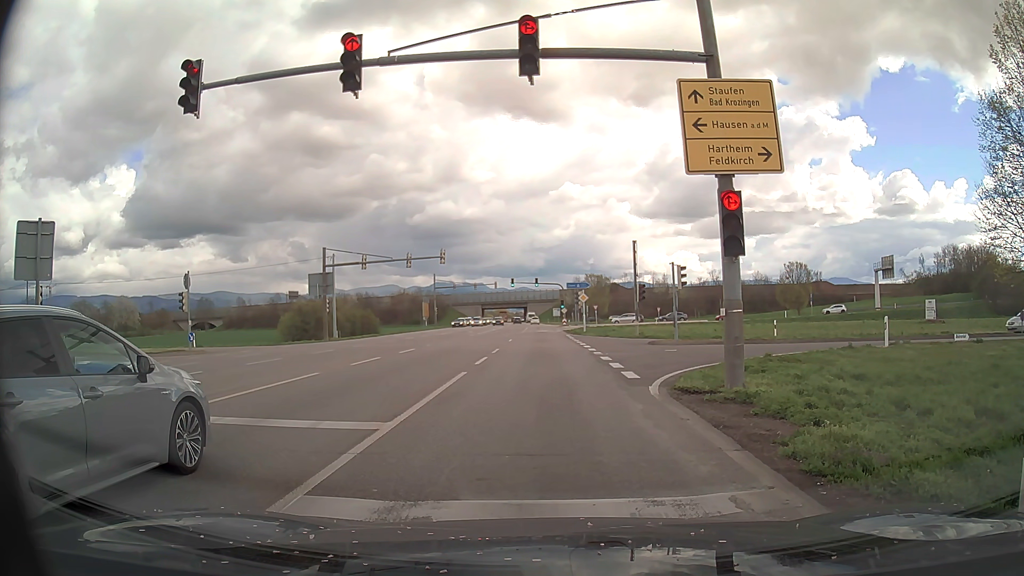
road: primary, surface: asphalt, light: Day
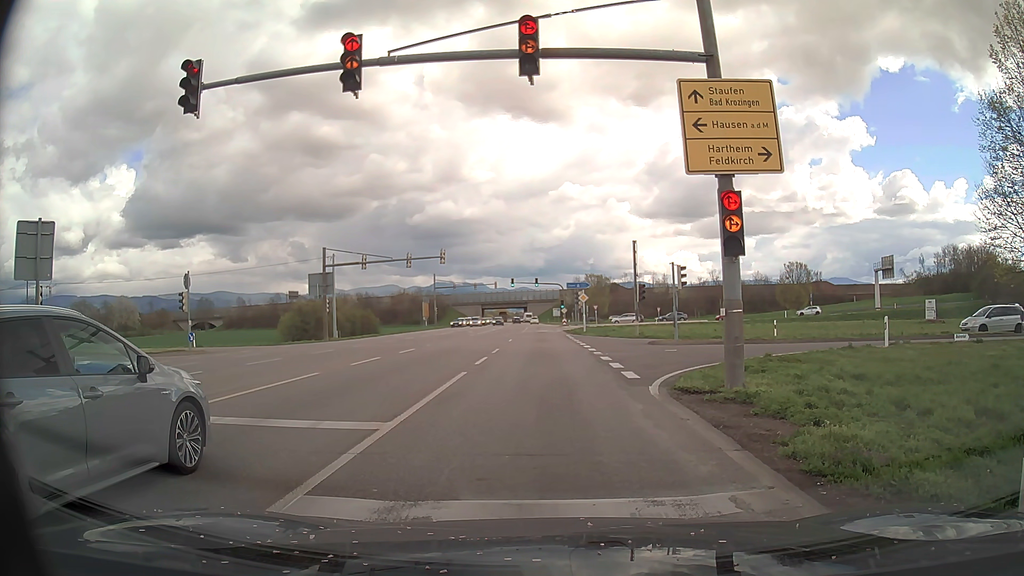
(0.0, 0.0) m; 0°
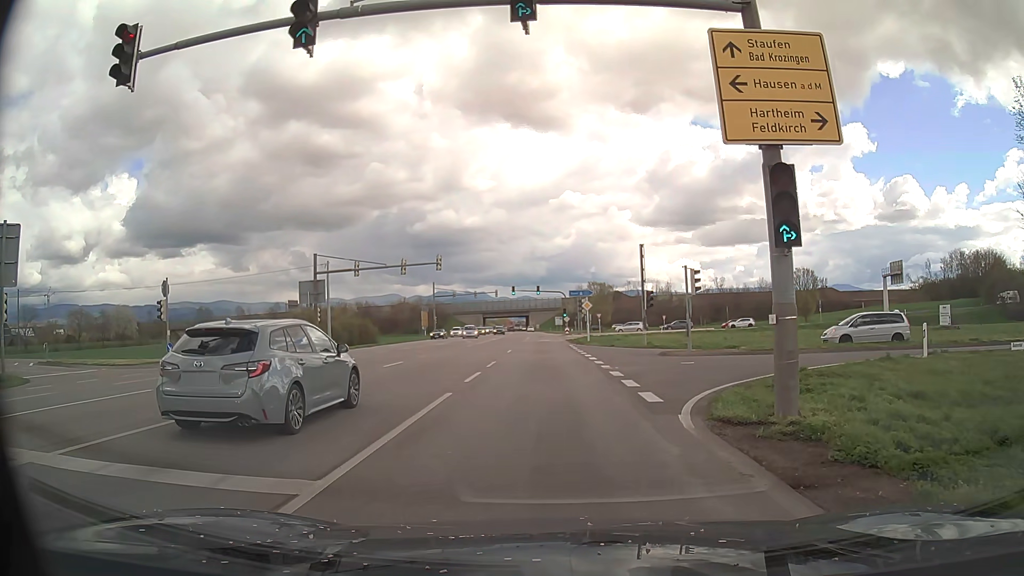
(+0.1, +3.0) m; 0°
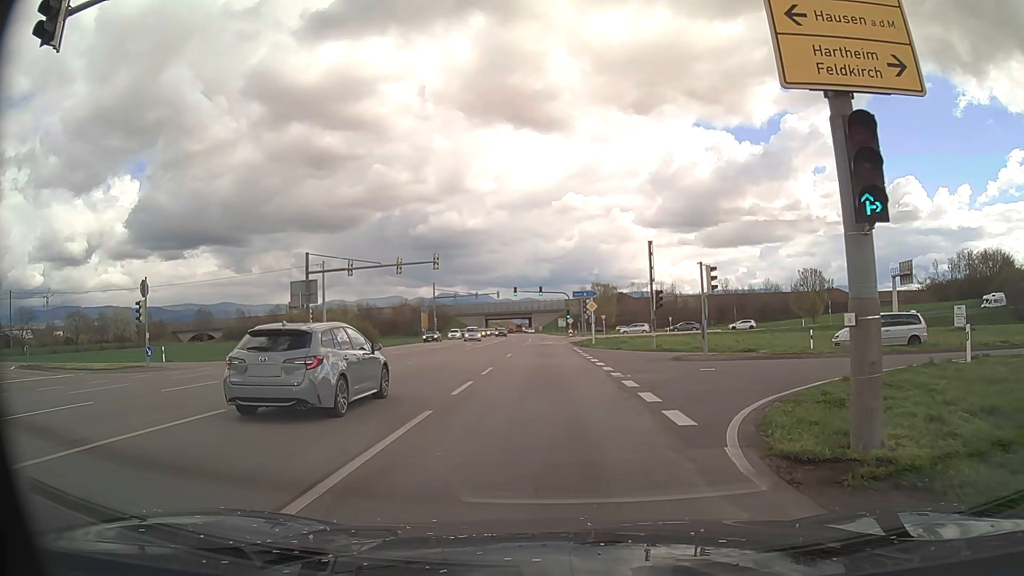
(0.0, +2.7) m; 0°
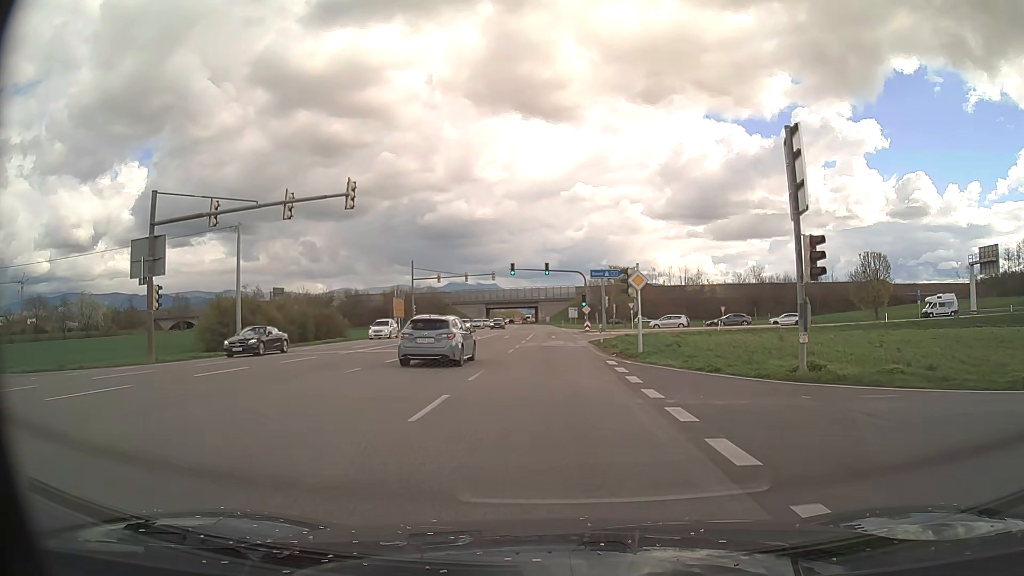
(-0.1, +23.2) m; -1°
(0, +10) (0, +20) (0, +30) (0, +40) (0, +50) (0, +60) (0, +70) (0, +80) (0, +90) (0, +100) m
